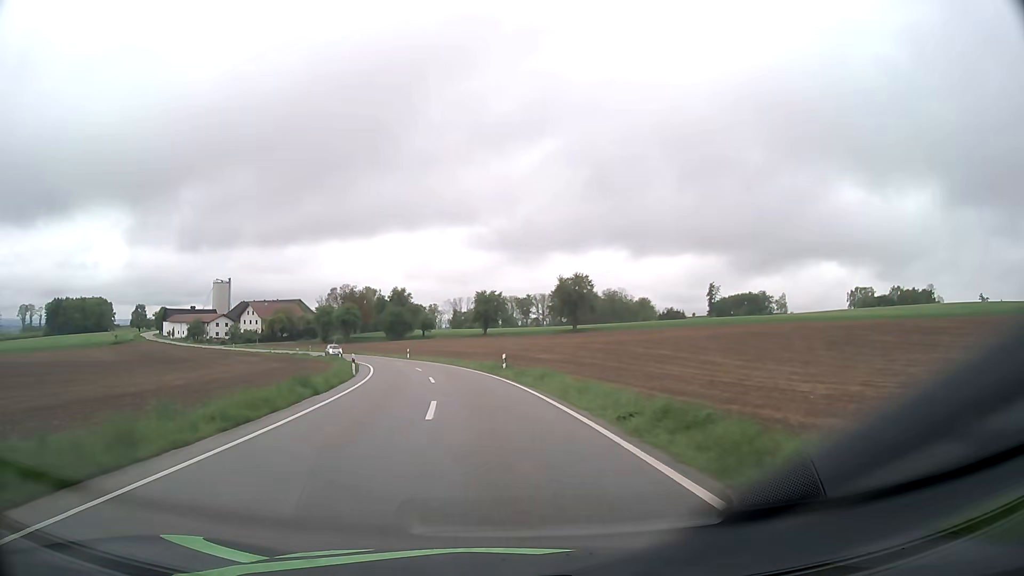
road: tertiary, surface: asphalt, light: Day
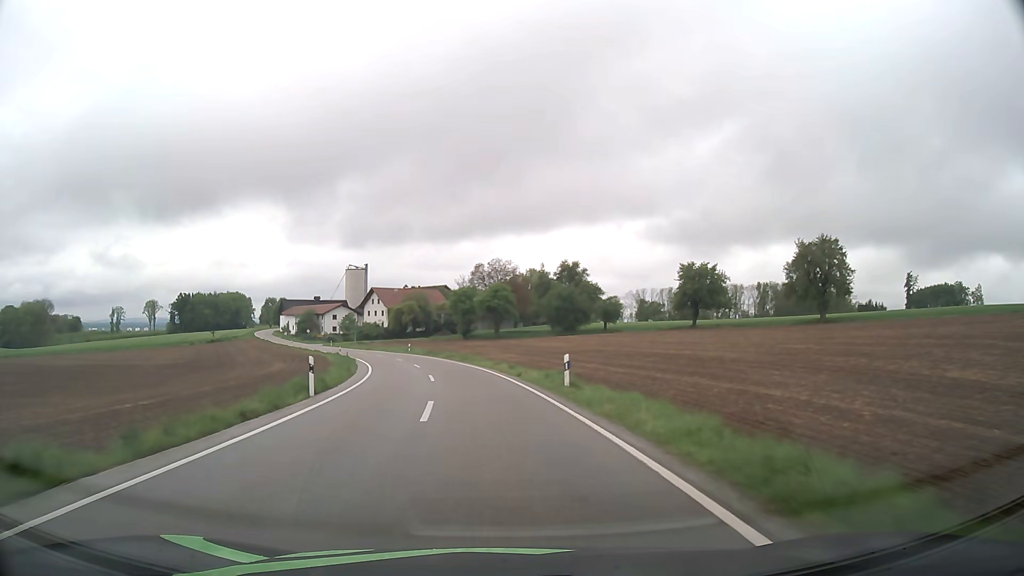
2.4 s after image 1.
(-6.6, +50.1) m; -15°
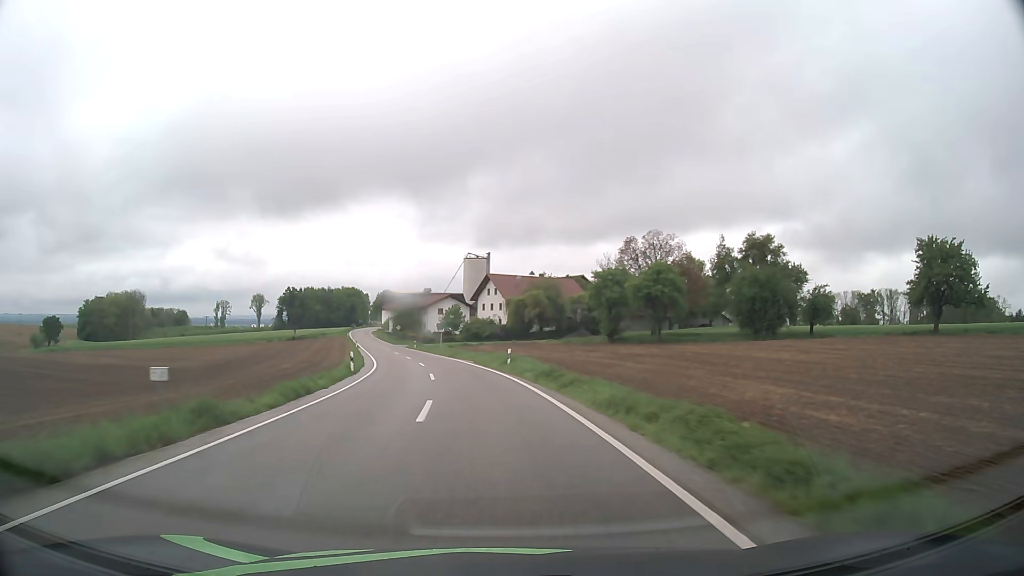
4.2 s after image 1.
(-3.8, +37.5) m; -11°
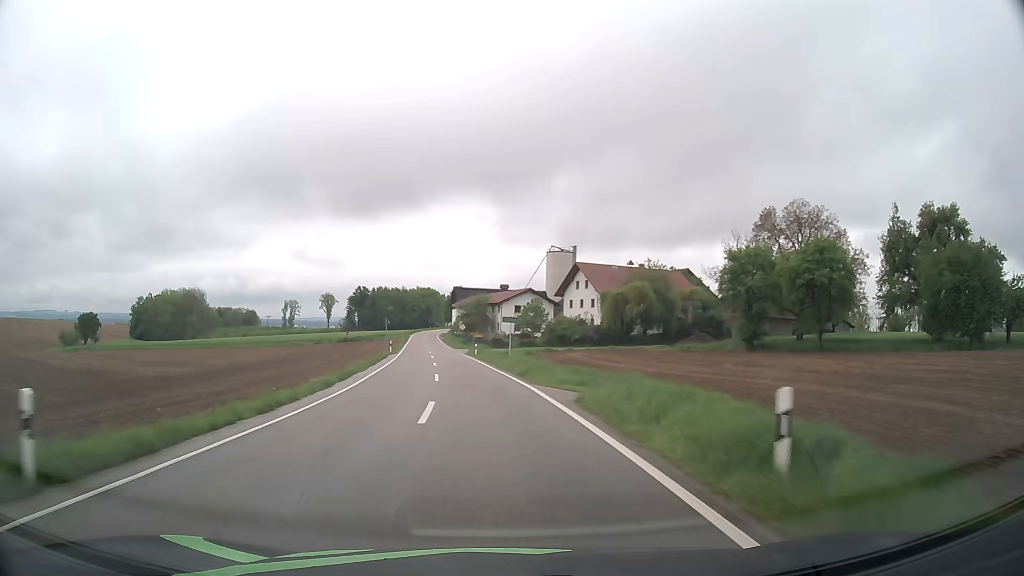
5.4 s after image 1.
(-1.6, +25.0) m; -7°
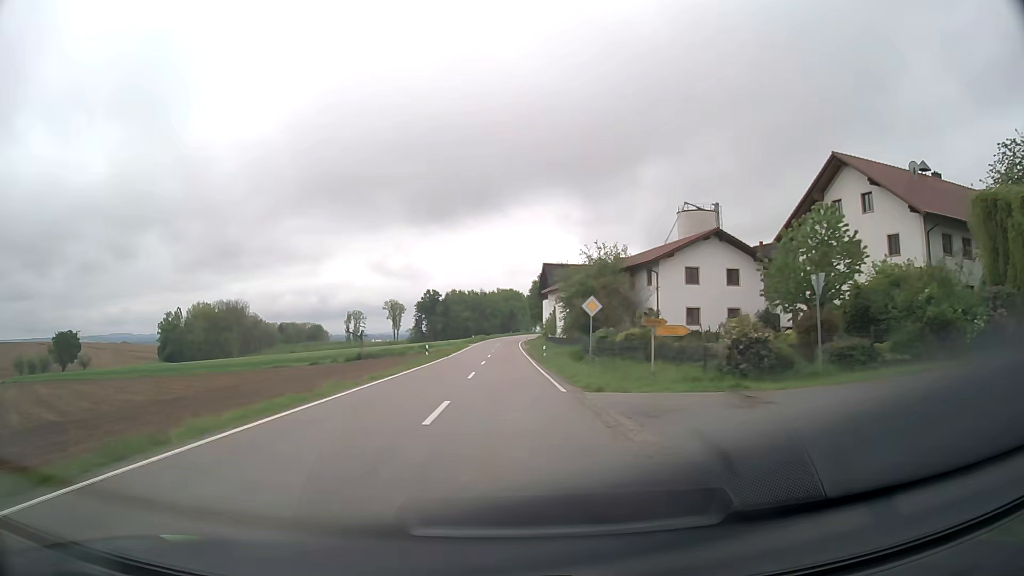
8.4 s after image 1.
(-5.8, +62.3) m; -7°
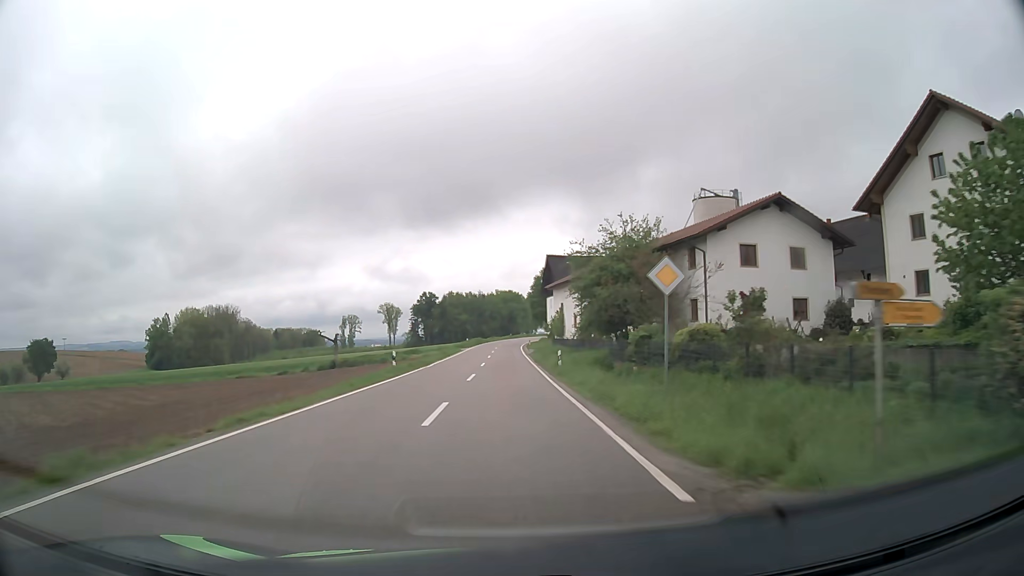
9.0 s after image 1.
(0.0, +12.5) m; 0°
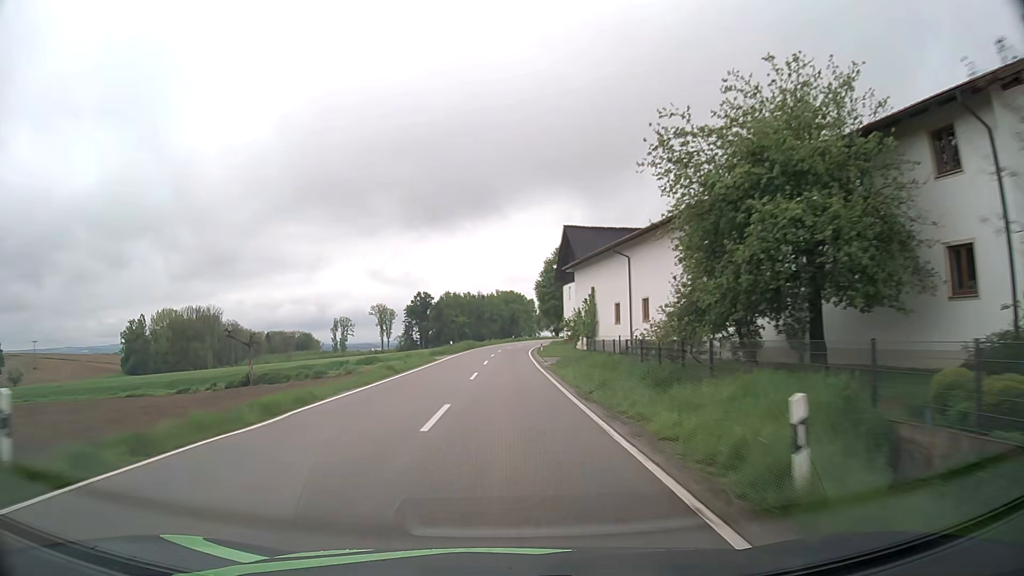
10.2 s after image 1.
(-0.1, +24.9) m; 0°
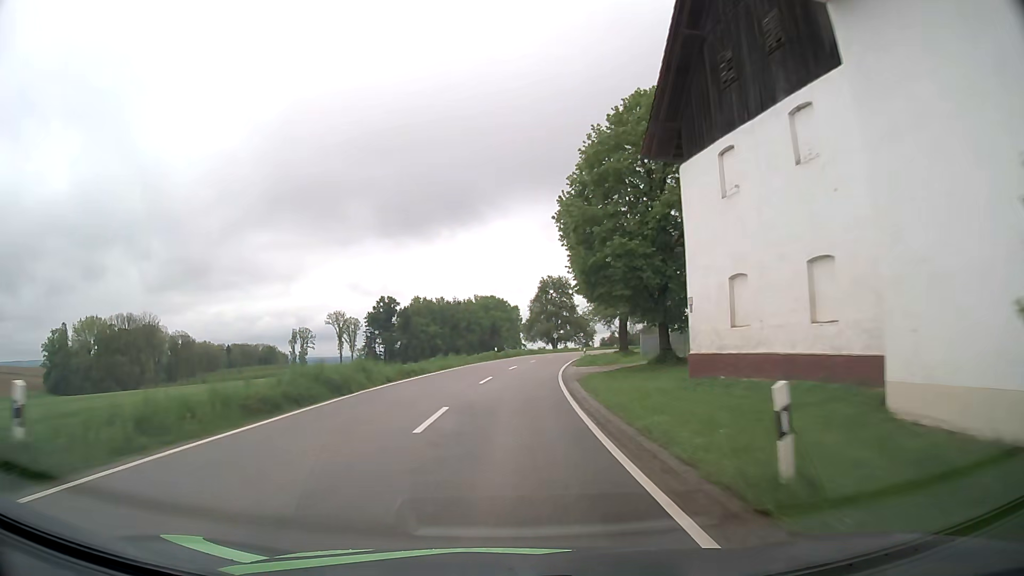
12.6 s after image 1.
(+0.3, +49.7) m; +1°
(0, +10) (0, +20) (+1, +30) (+2, +40) (+3, +50) (+5, +60) (+7, +70) (+9, +79) (+11, +89) (+14, +99) m
